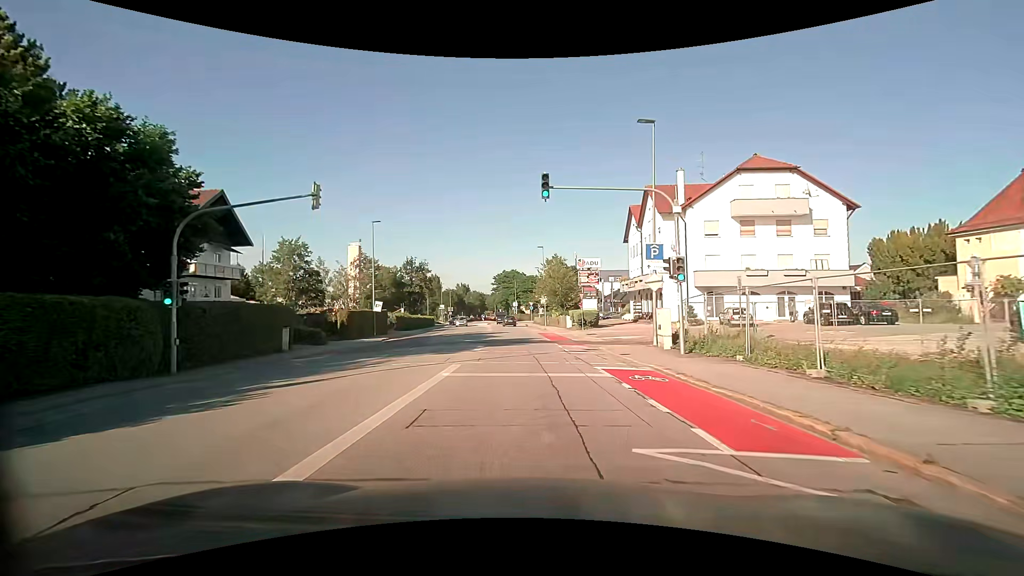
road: tertiary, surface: asphalt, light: Day
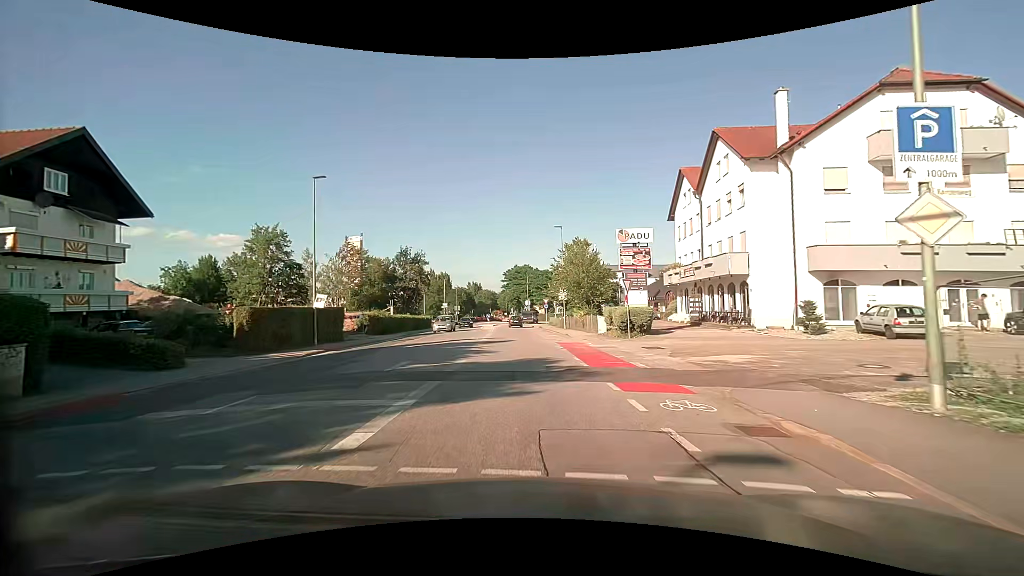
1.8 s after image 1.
(-0.2, +14.5) m; -2°
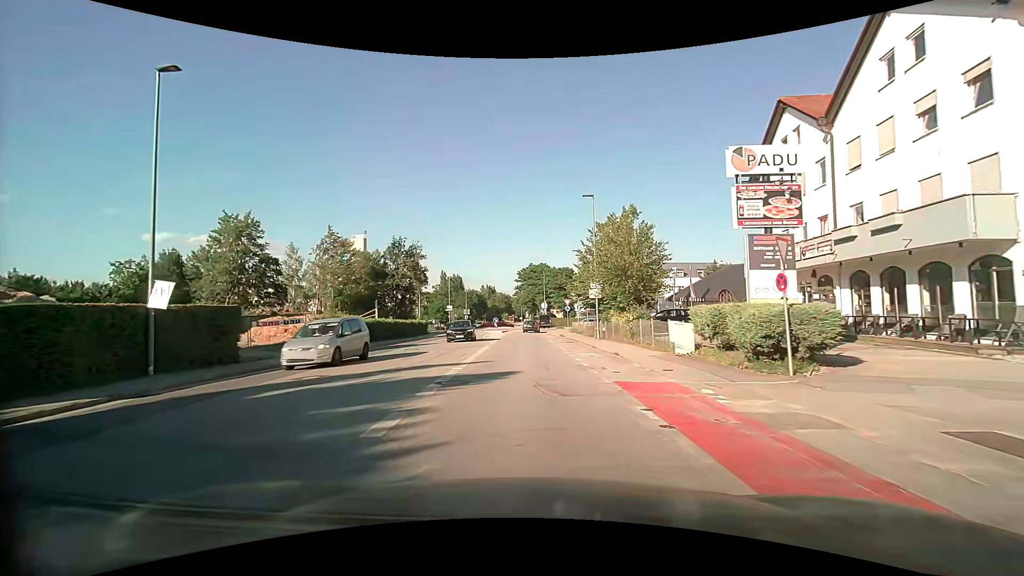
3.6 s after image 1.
(-0.3, +14.3) m; -3°
(0, +10) (0, +20) (0, +30) (-1, +40) (-1, +50) (-1, +60) (+1, +70) (+9, +76) (+18, +78) (+28, +80) m
